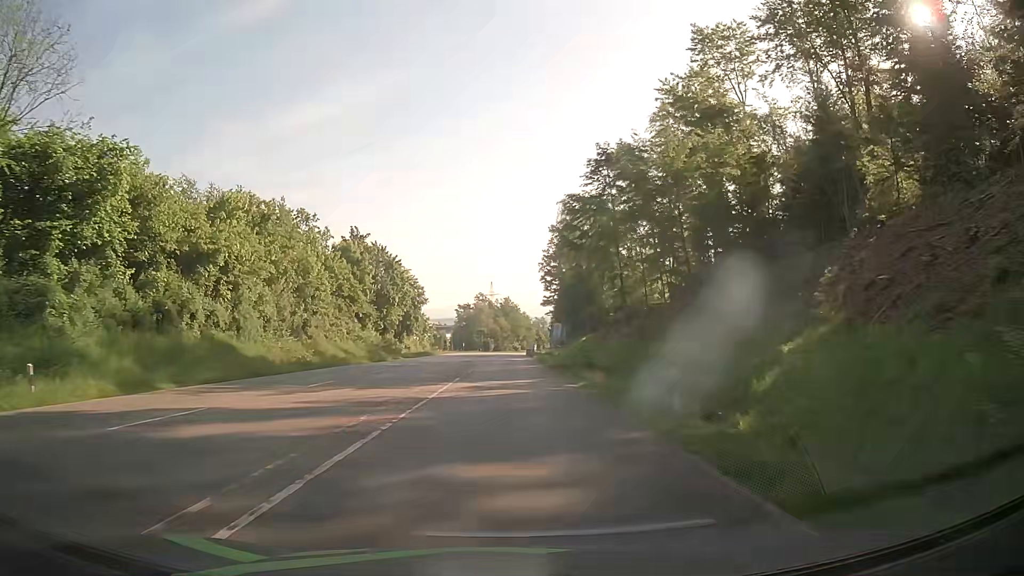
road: secondary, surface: asphalt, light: Day
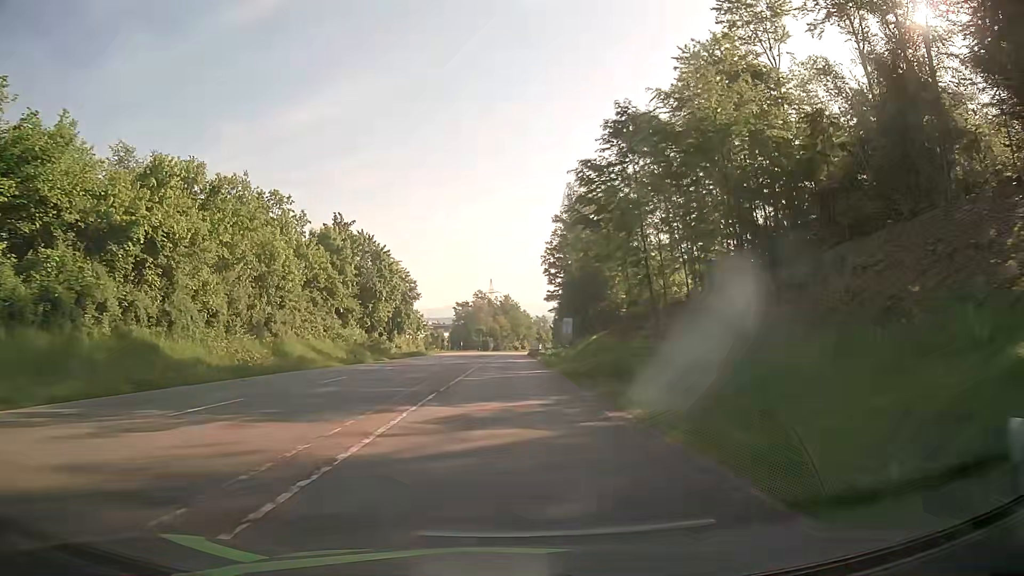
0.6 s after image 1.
(+0.1, +9.2) m; +1°
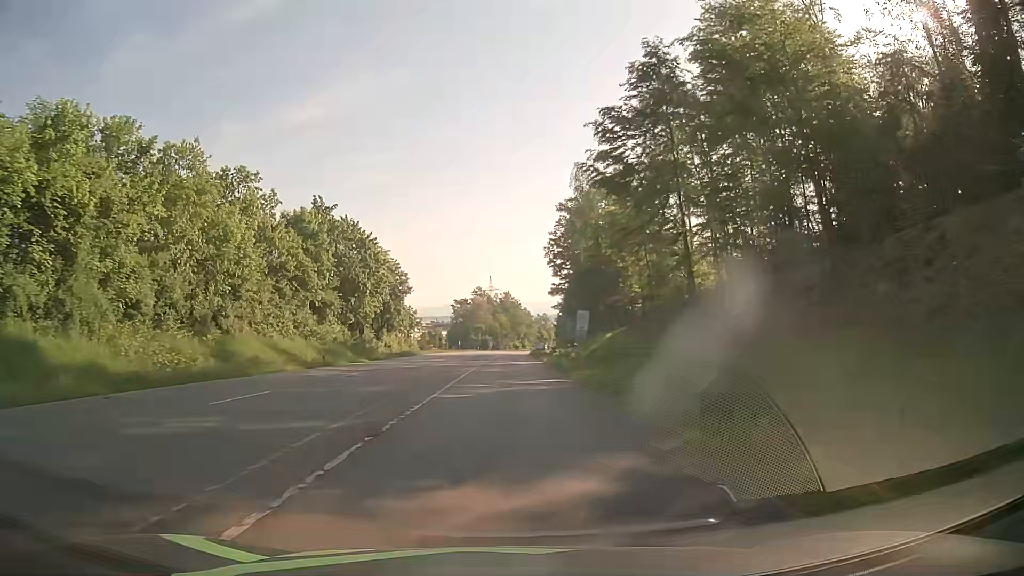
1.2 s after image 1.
(0.0, +9.2) m; 0°
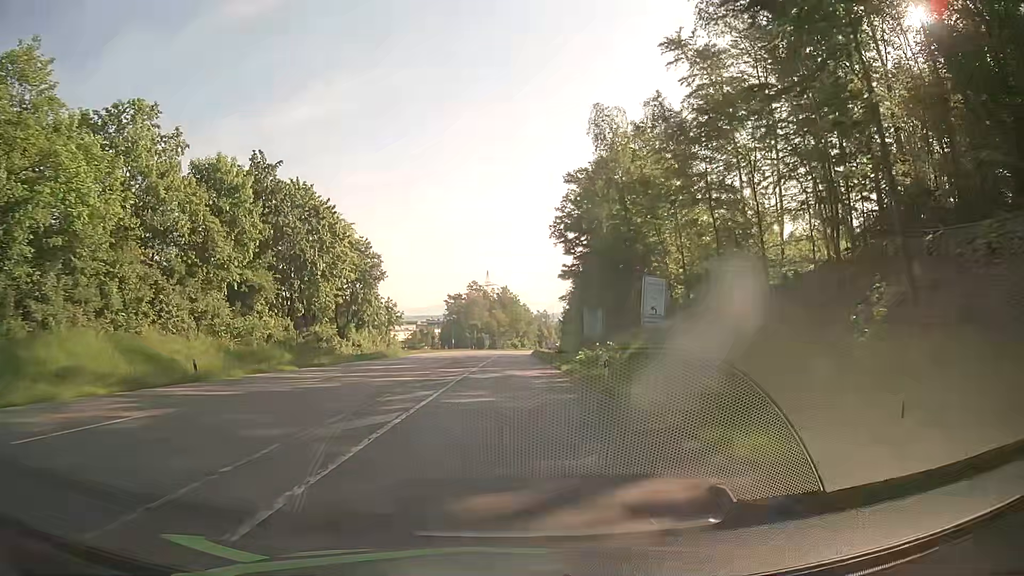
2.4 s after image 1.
(0.0, +18.4) m; 0°
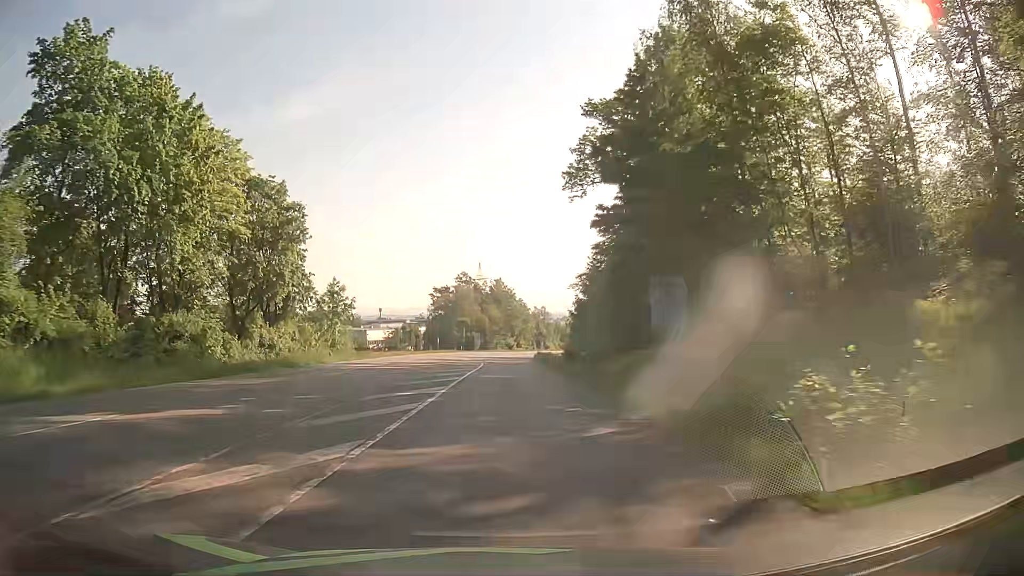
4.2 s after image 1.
(+0.1, +27.6) m; +1°
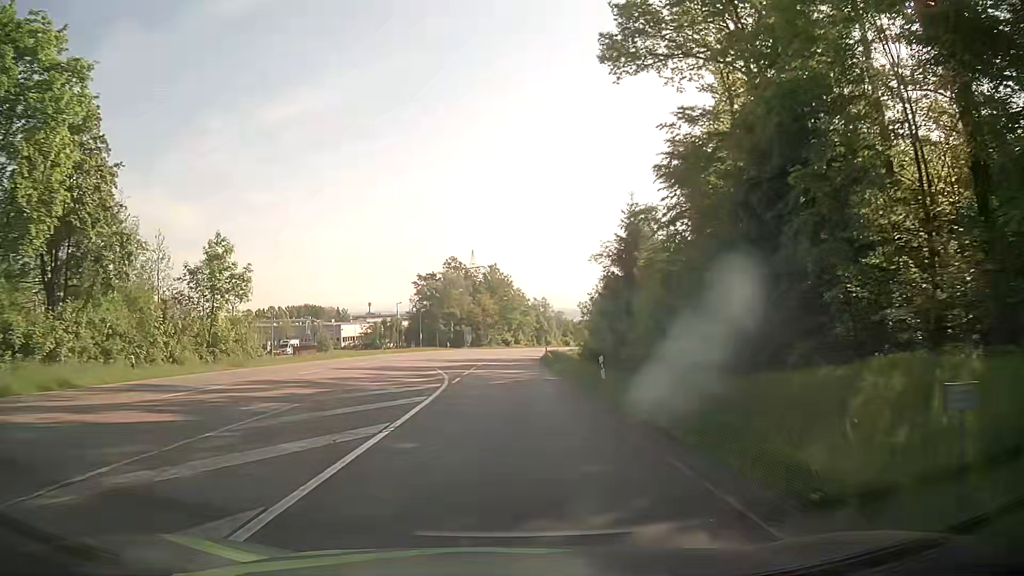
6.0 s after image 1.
(-0.2, +27.5) m; 0°
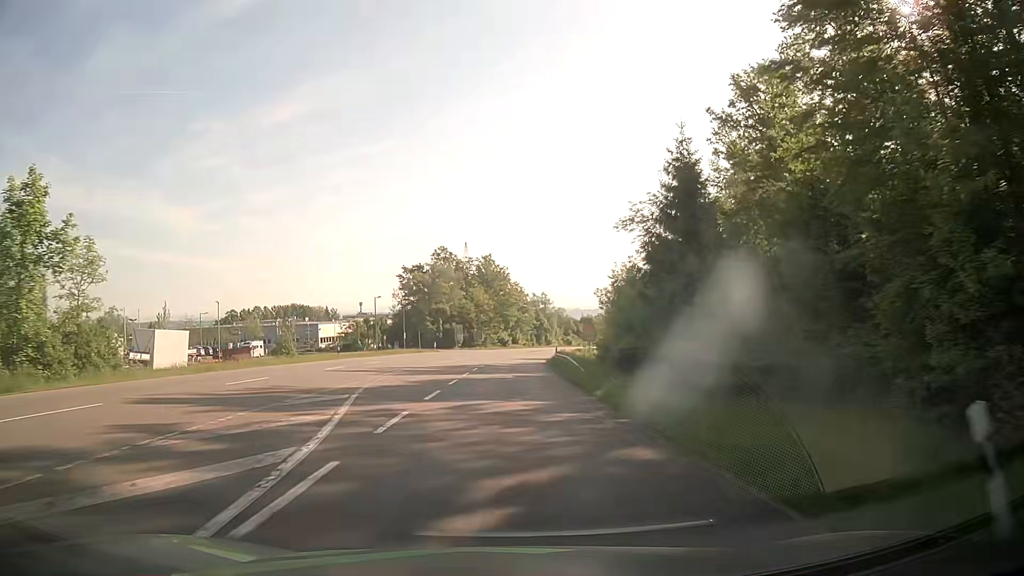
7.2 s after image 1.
(+0.1, +18.4) m; 0°
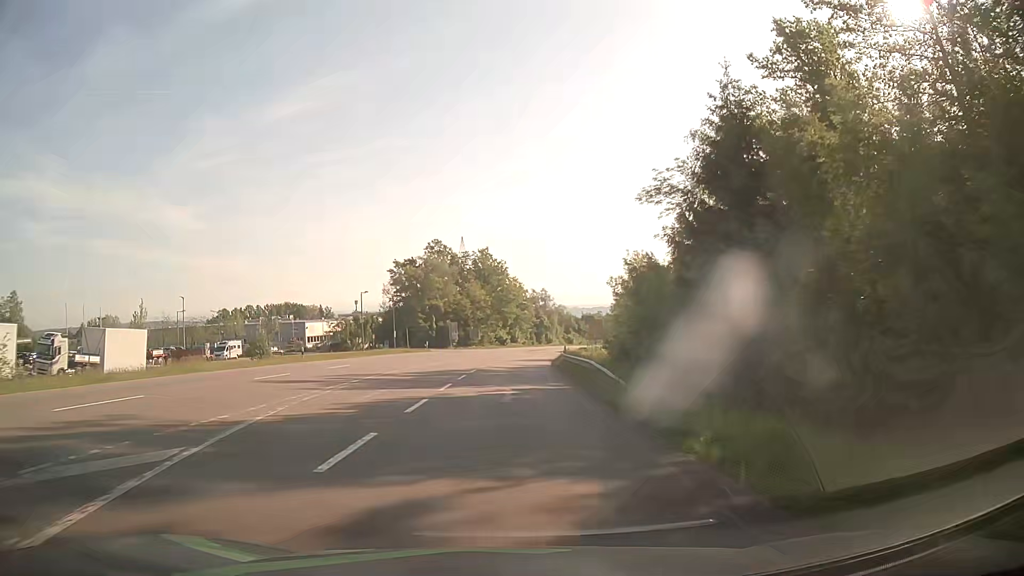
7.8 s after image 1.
(+0.1, +9.2) m; 0°
(0, +10) (0, +20) (+1, +30) (+1, +40) (+2, +50) (+2, +60) (+3, +70) (+4, +80) (+5, +90) (+7, +100) m
